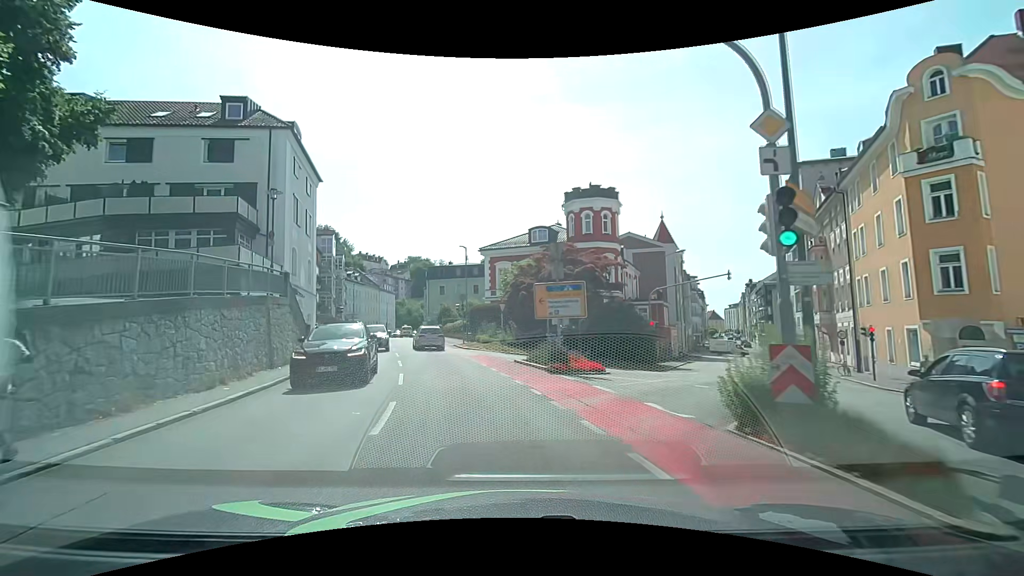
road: tertiary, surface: asphalt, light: Day
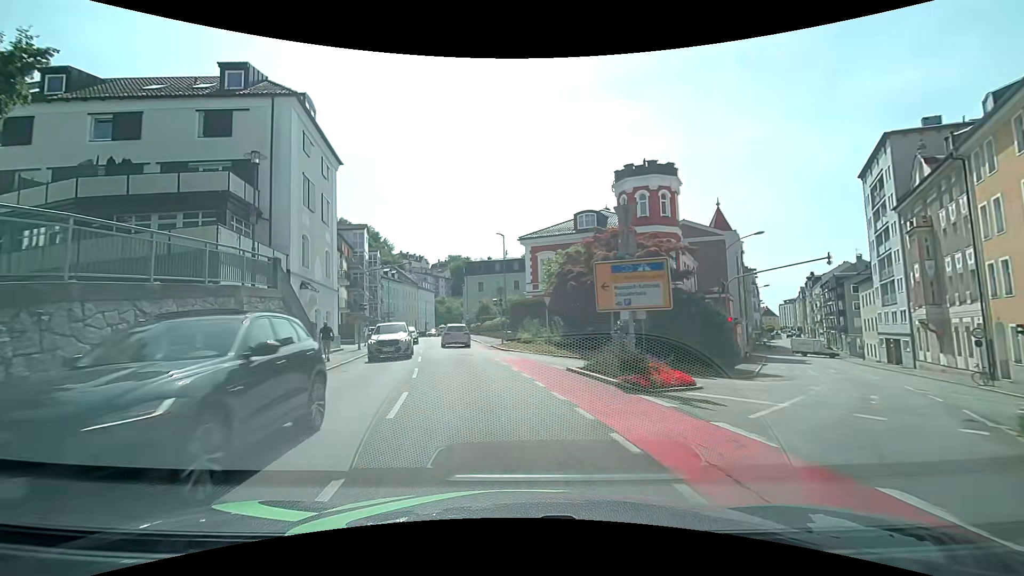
(-0.2, +5.2) m; -5°
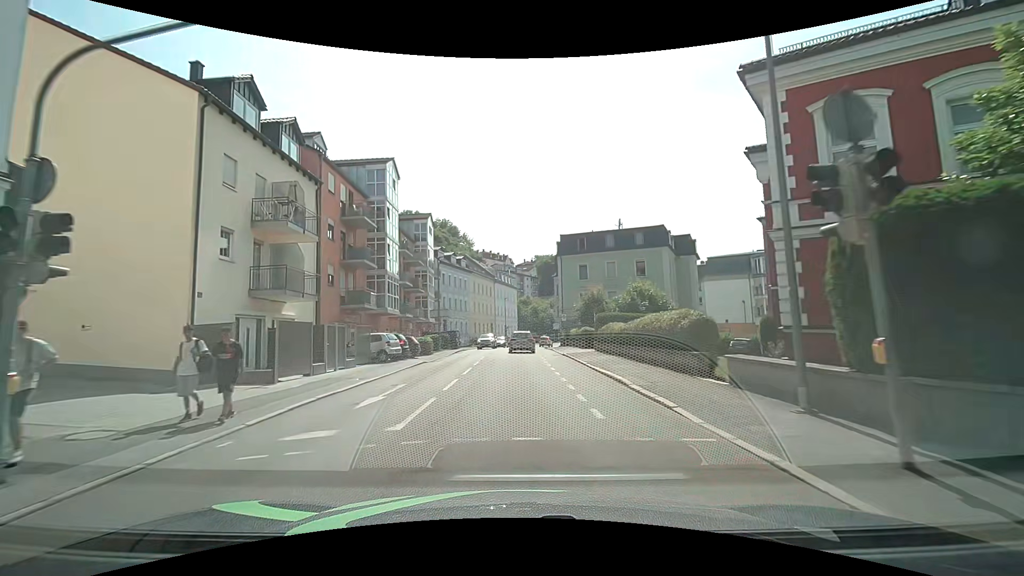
(-3.5, +29.1) m; -10°
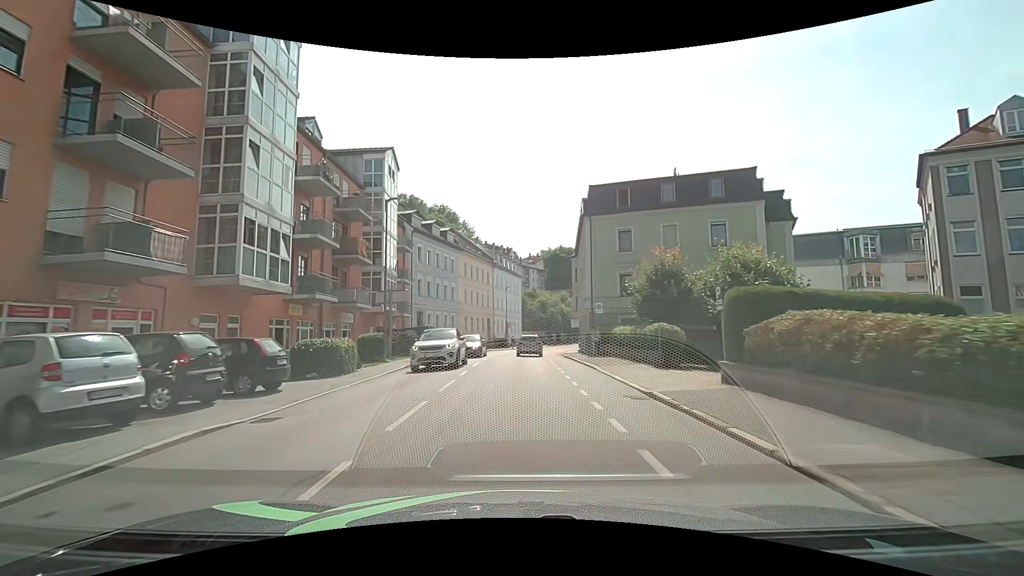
(-0.2, +19.1) m; -1°
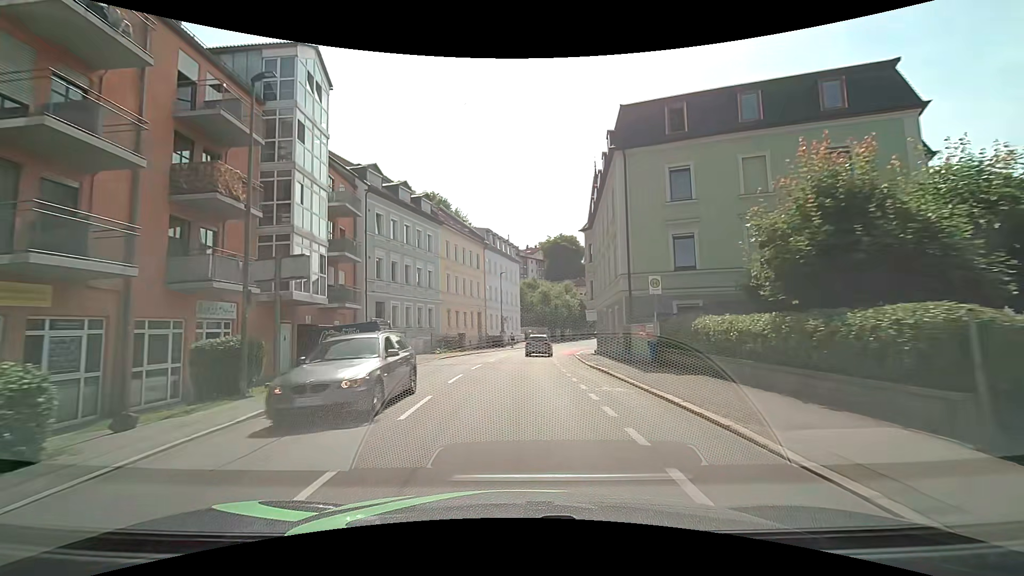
(0.0, +12.8) m; 0°
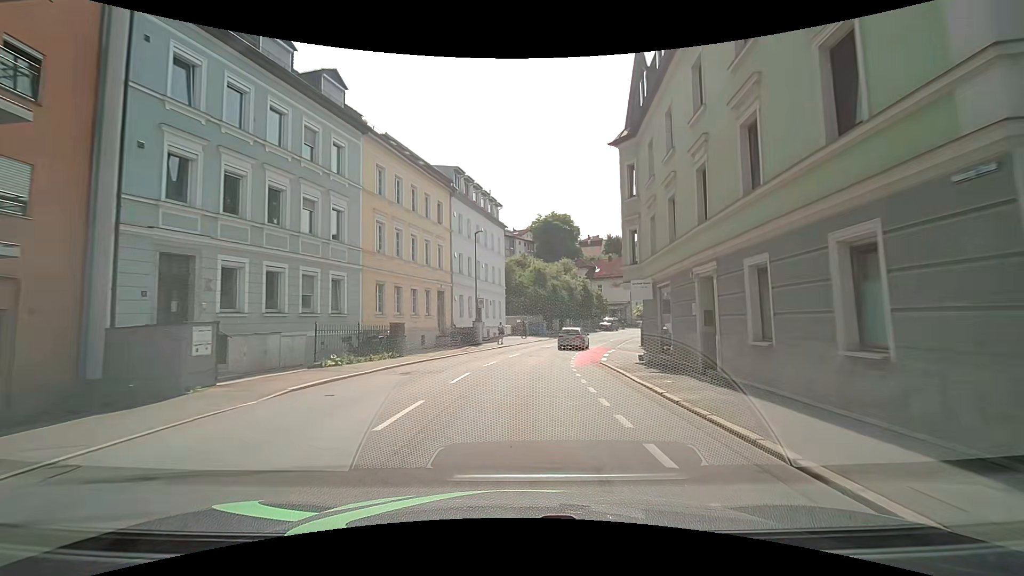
(+0.3, +19.0) m; +2°
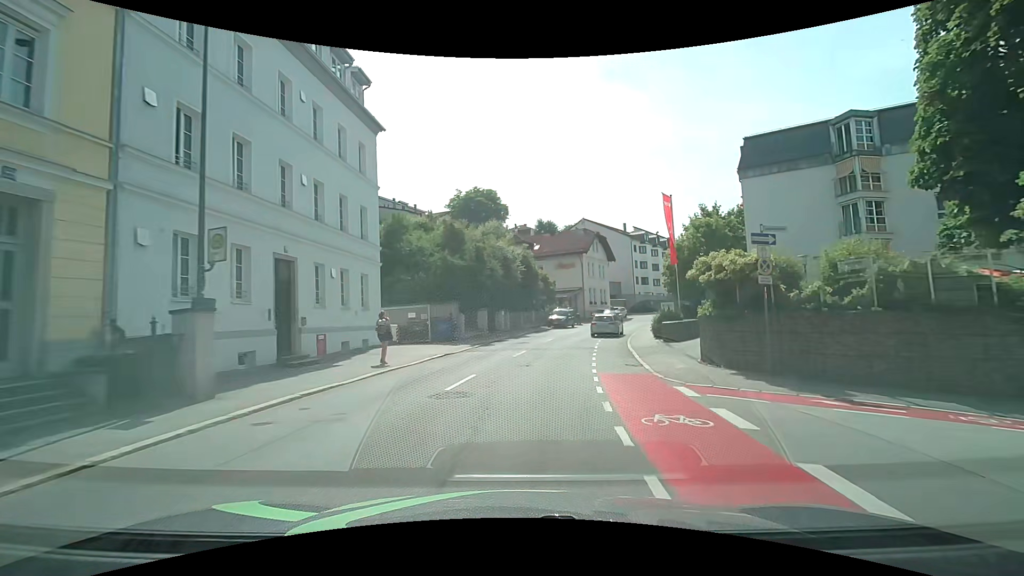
(+1.5, +25.1) m; +7°
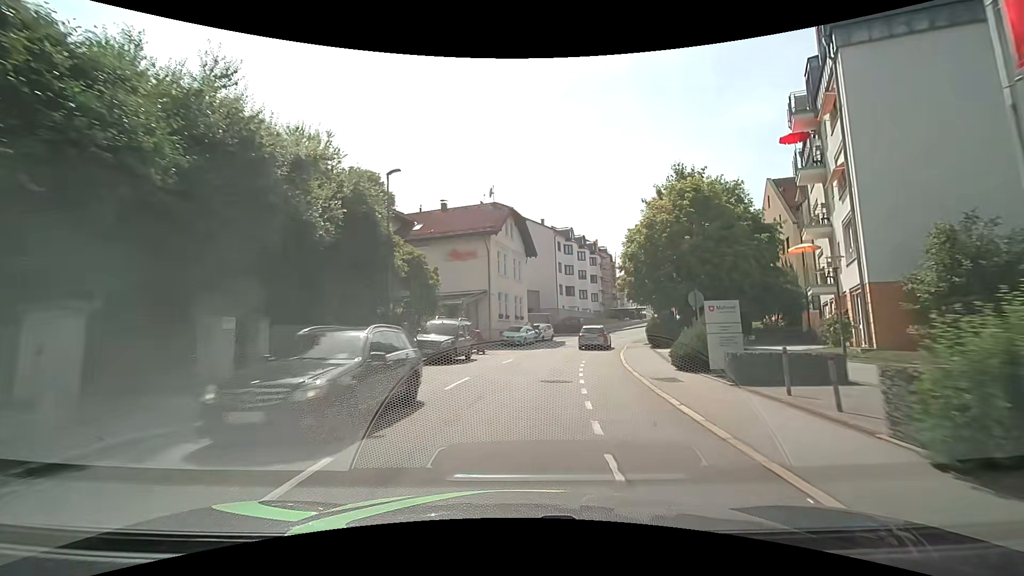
(+3.1, +24.9) m; +13°
(0, +10) (+1, +20) (+3, +30) (+6, +39) (+10, +49) (+15, +57) (+20, +66) (+25, +74) (+29, +83) (+32, +93) m
